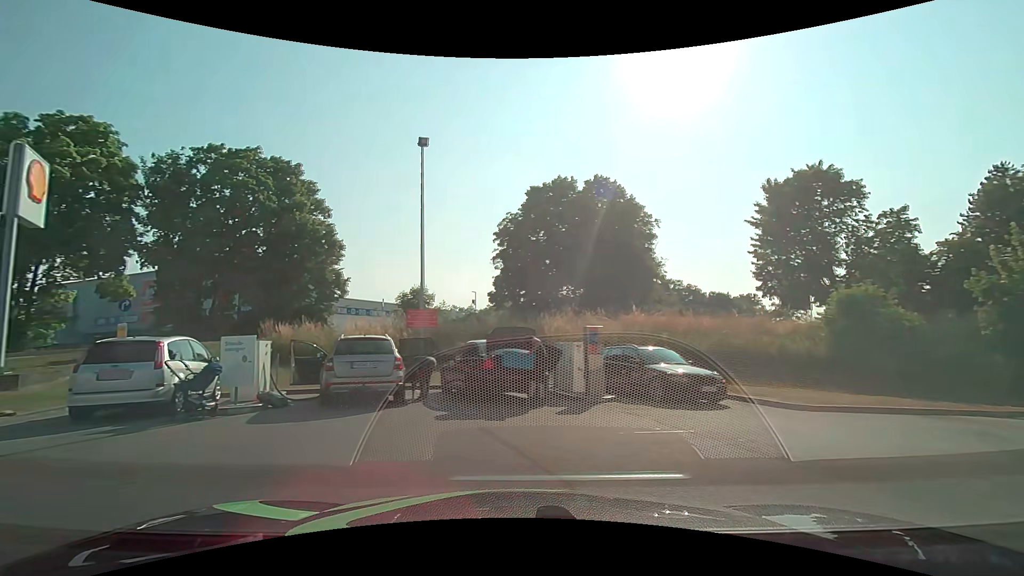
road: service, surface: asphalt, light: Day
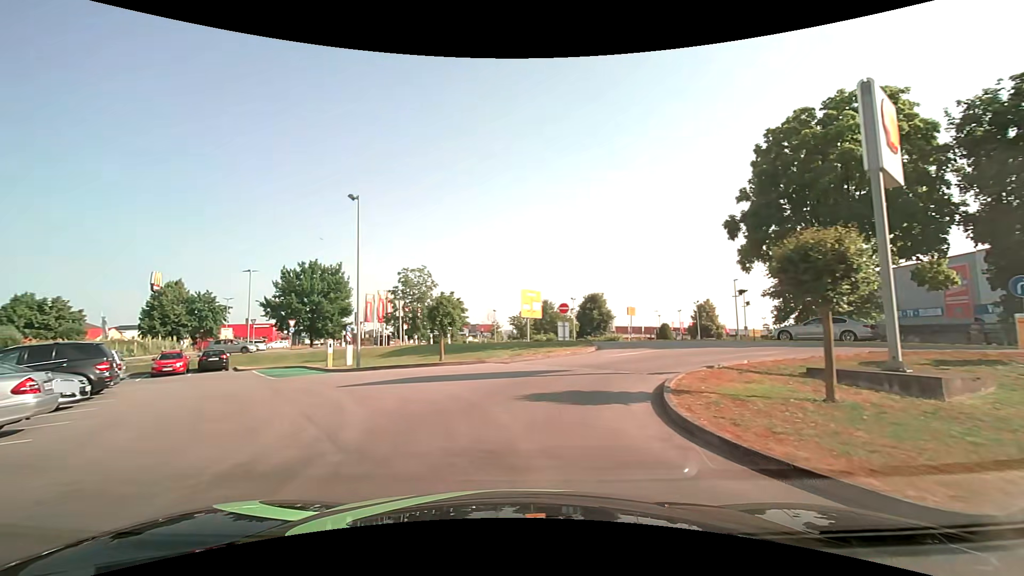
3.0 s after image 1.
(-4.9, +5.3) m; -75°
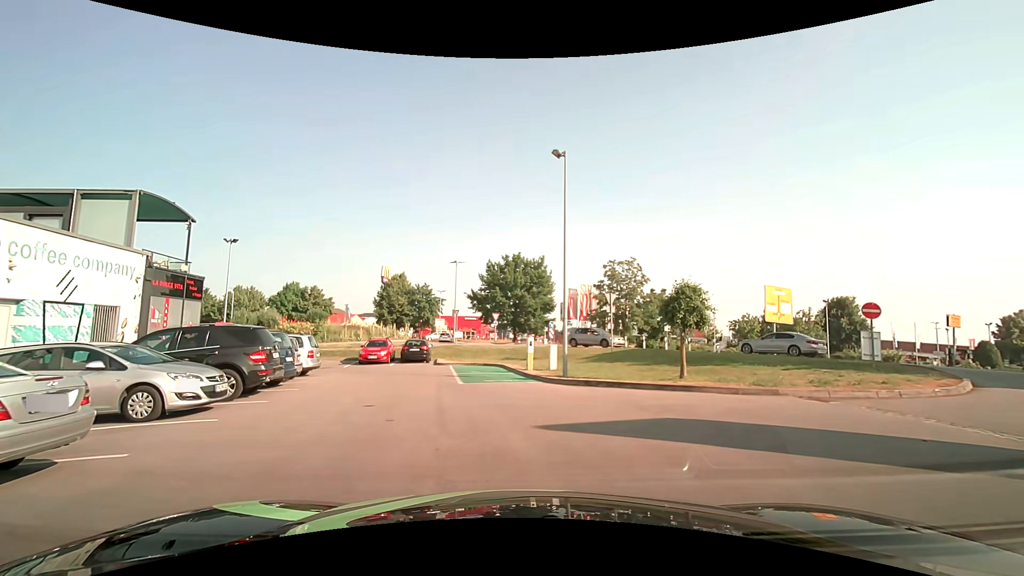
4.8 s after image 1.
(-1.4, +6.4) m; -23°
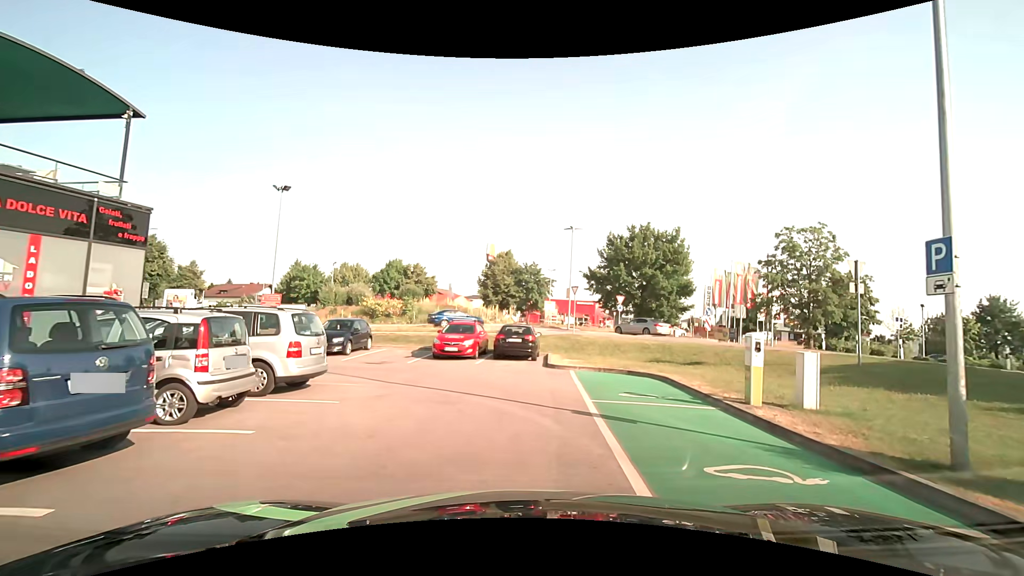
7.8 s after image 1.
(-1.2, +10.9) m; -11°
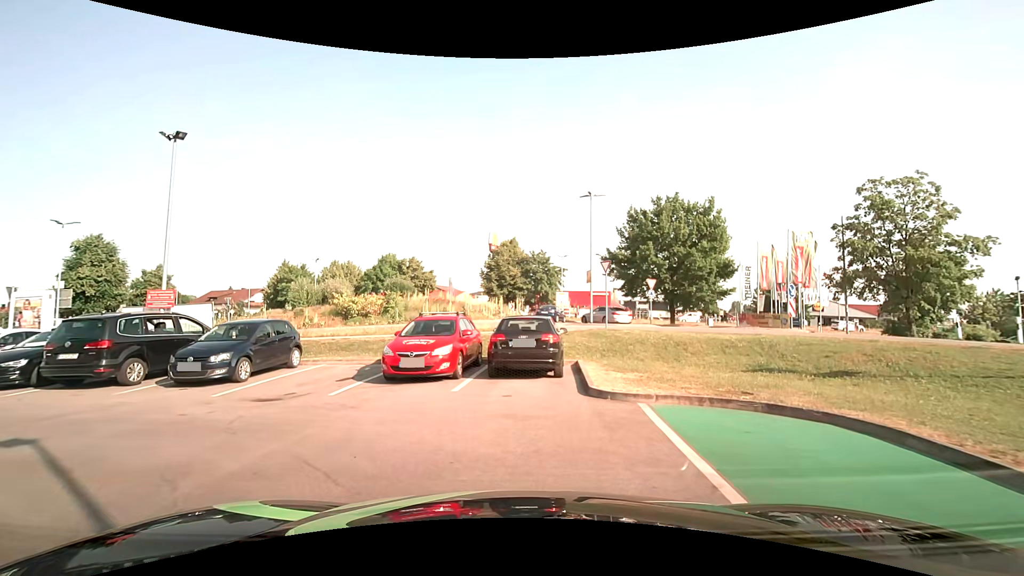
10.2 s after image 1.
(+0.1, +8.4) m; 0°
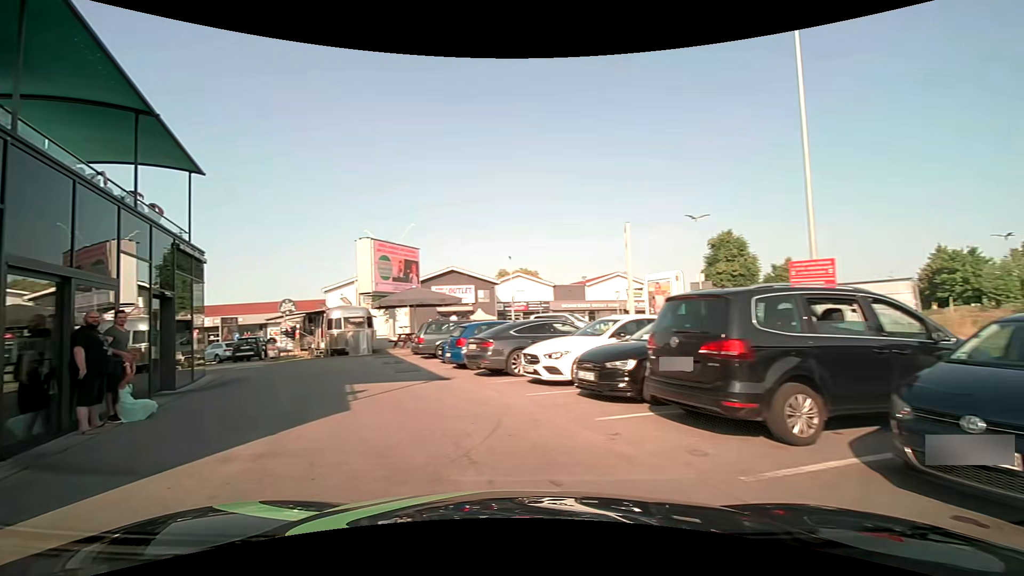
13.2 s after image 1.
(-4.1, +8.1) m; -67°
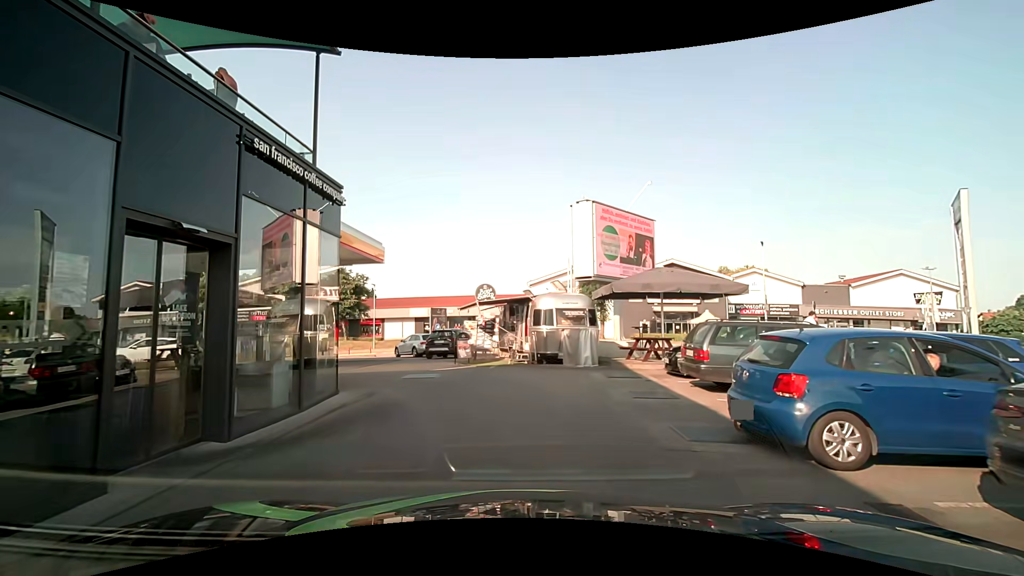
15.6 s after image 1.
(-2.3, +8.7) m; -21°
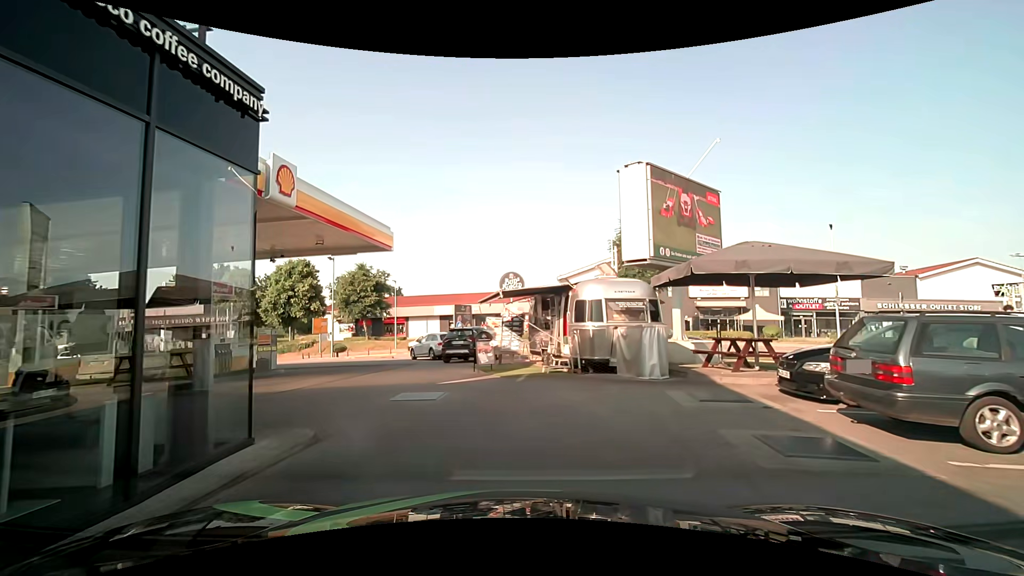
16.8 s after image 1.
(-0.1, +4.1) m; -2°
